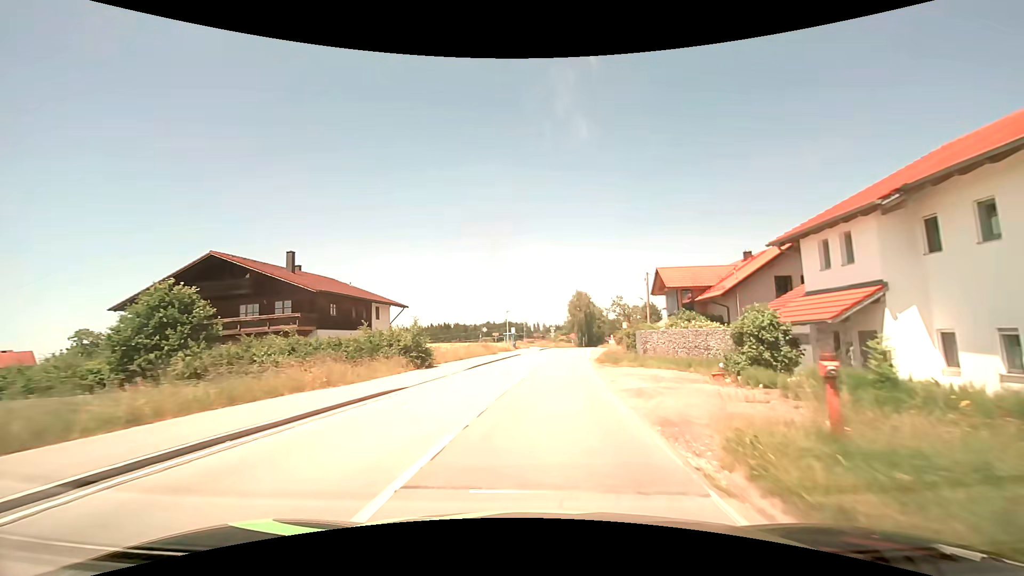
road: tertiary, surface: asphalt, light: Day
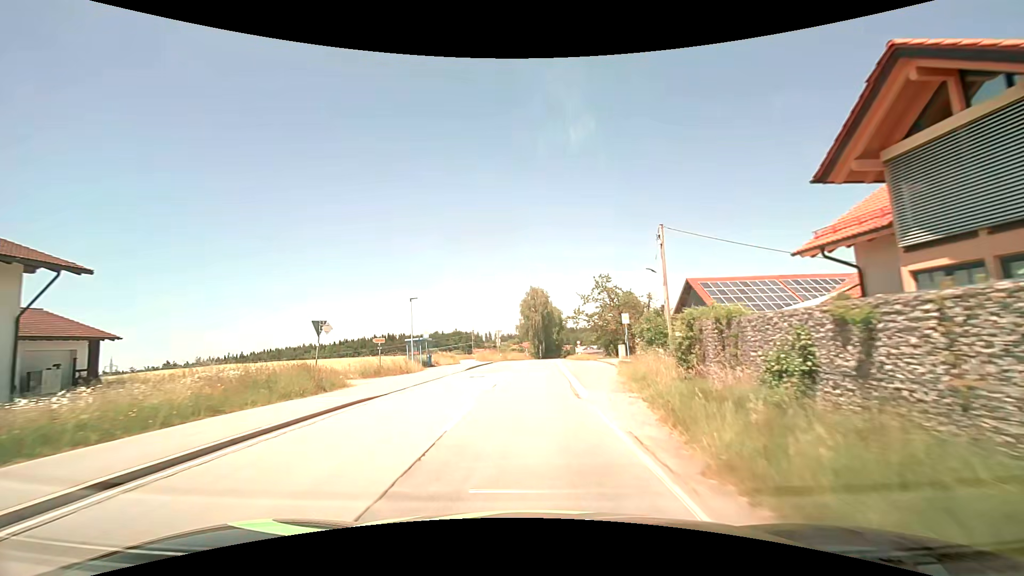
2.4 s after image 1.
(+2.3, +30.8) m; +6°
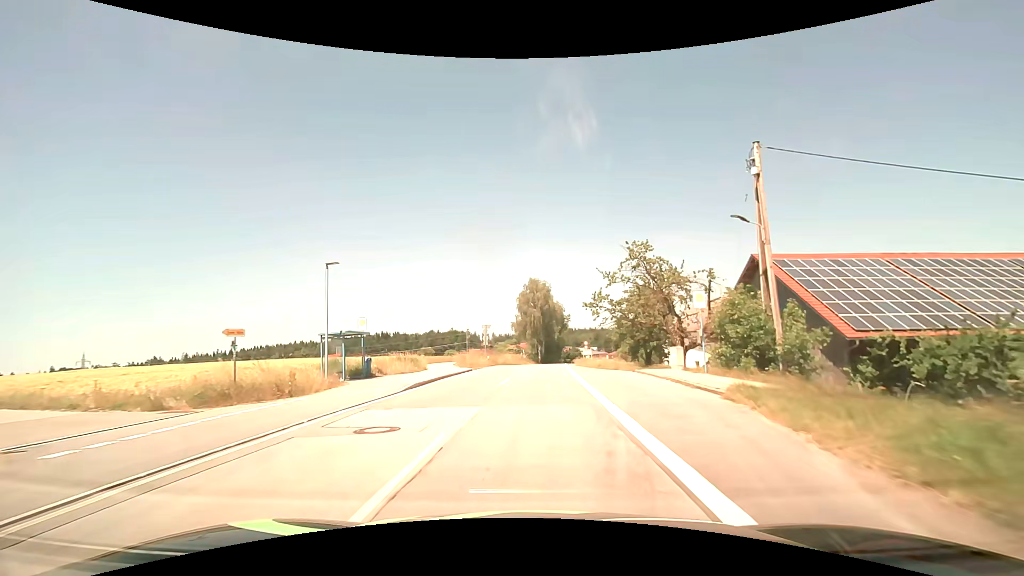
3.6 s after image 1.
(-0.1, +15.5) m; 0°
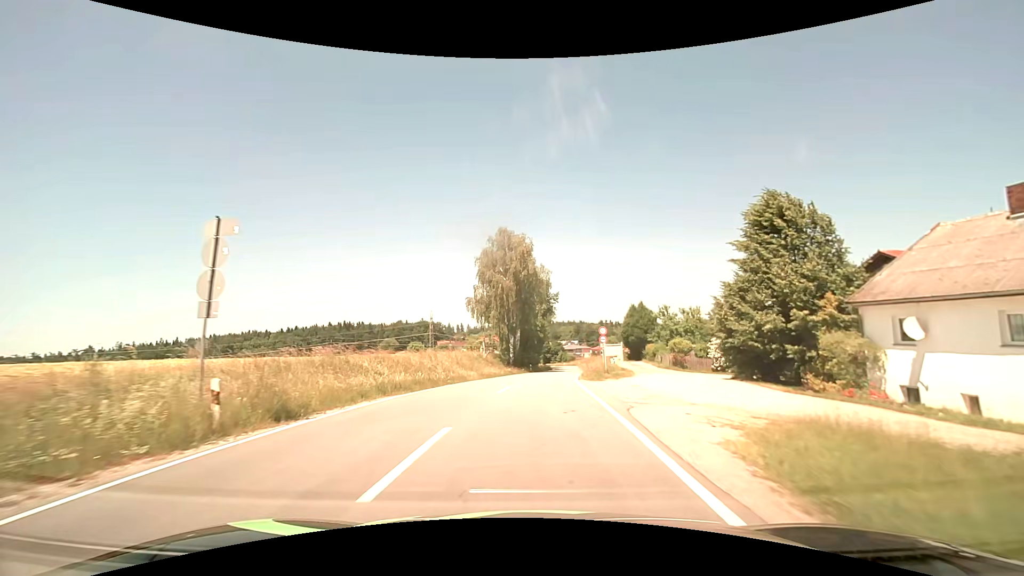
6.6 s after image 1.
(+1.0, +39.1) m; +3°
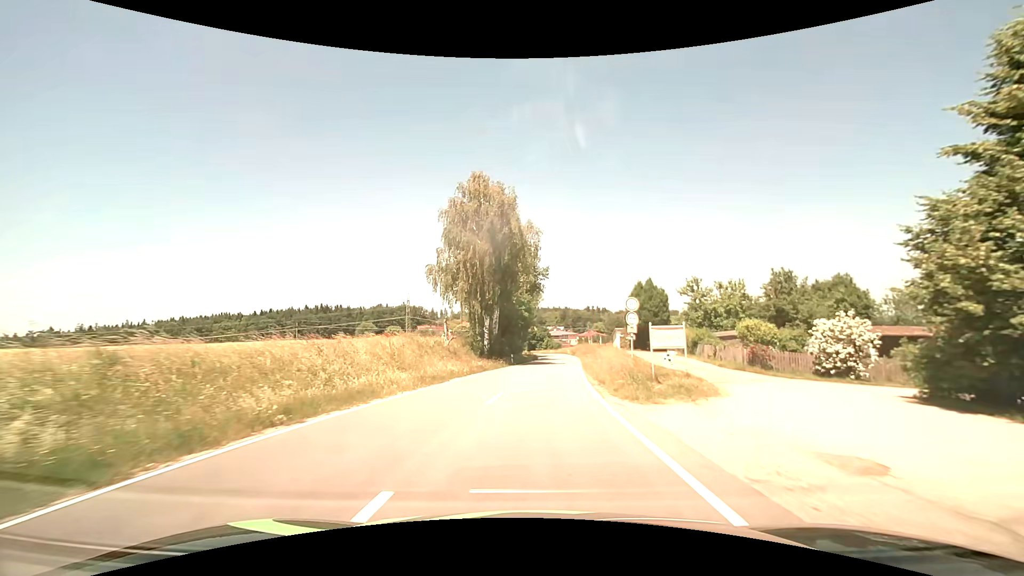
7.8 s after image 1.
(+0.1, +15.7) m; +1°
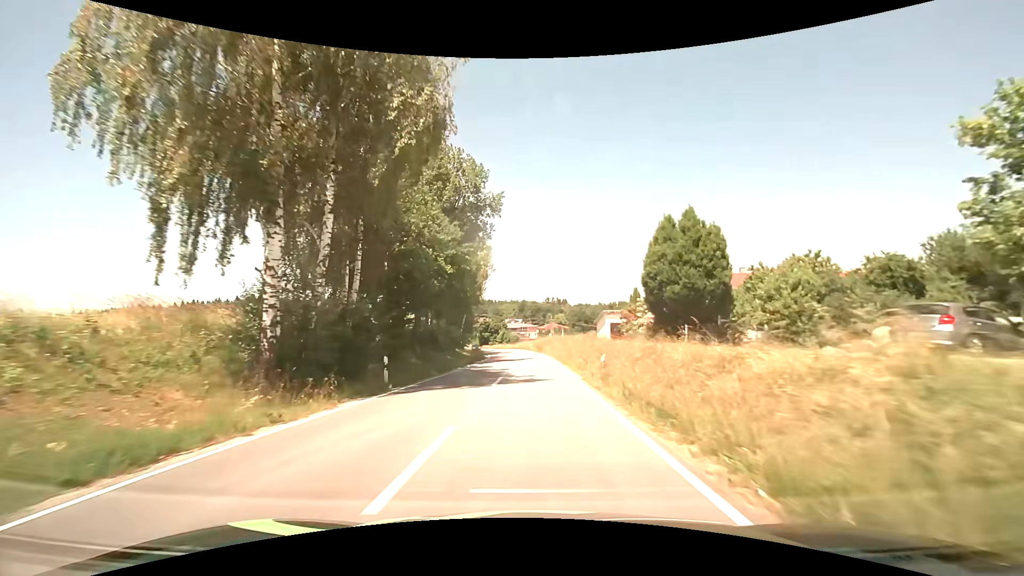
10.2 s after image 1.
(+1.4, +32.6) m; +5°
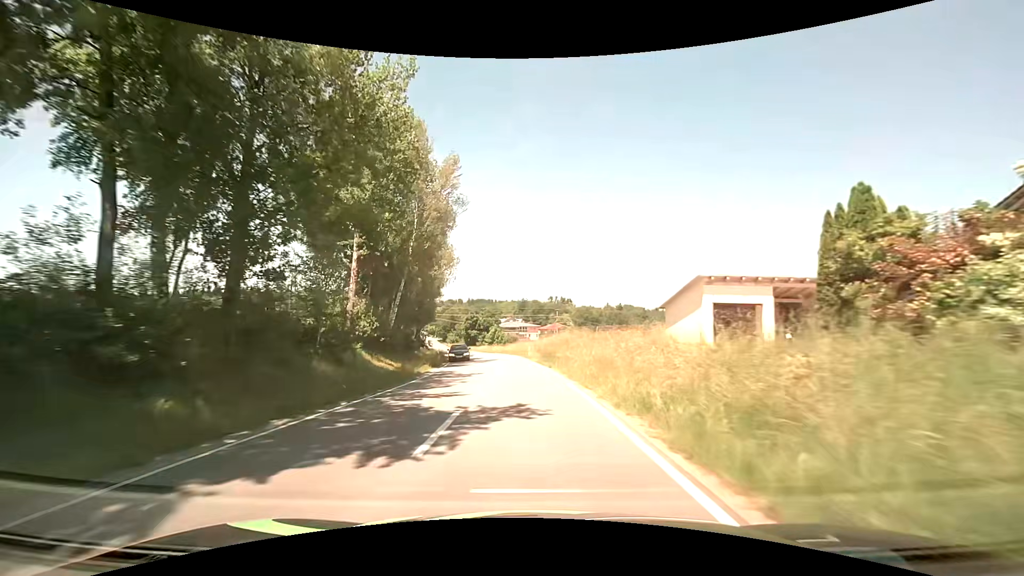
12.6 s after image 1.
(+0.2, +34.0) m; 0°
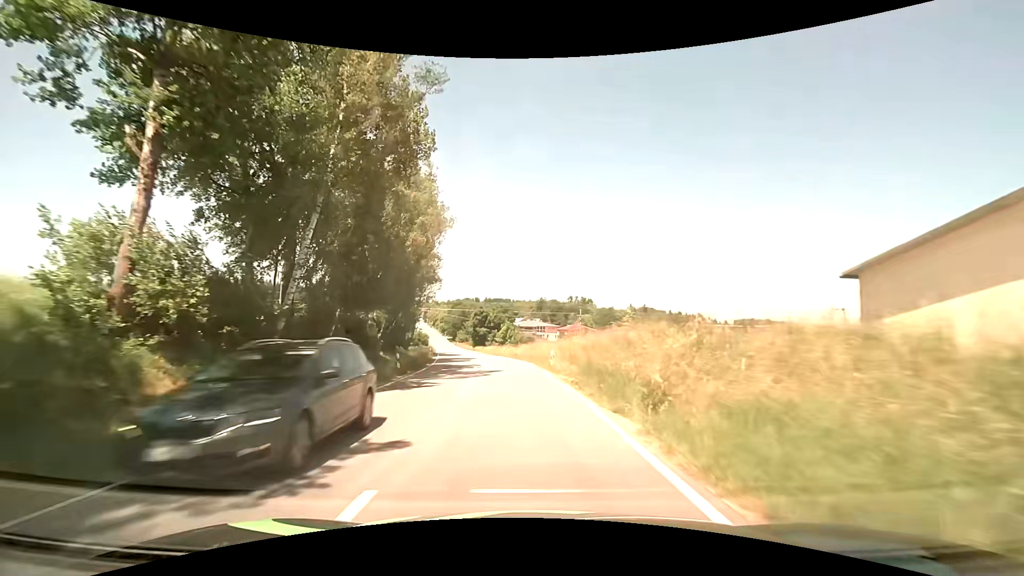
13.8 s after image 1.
(-0.3, +17.4) m; -2°
